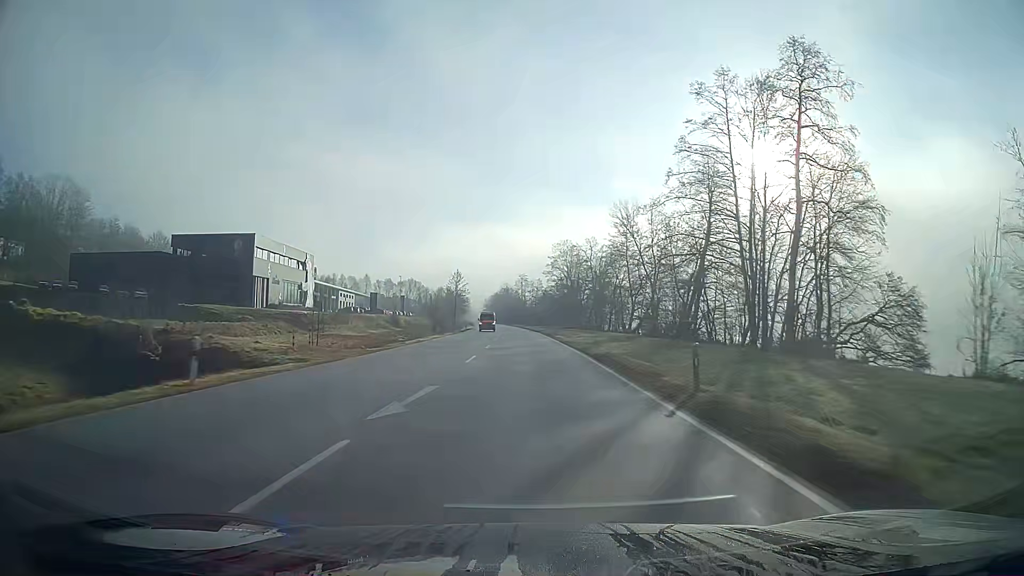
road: primary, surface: asphalt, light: Day
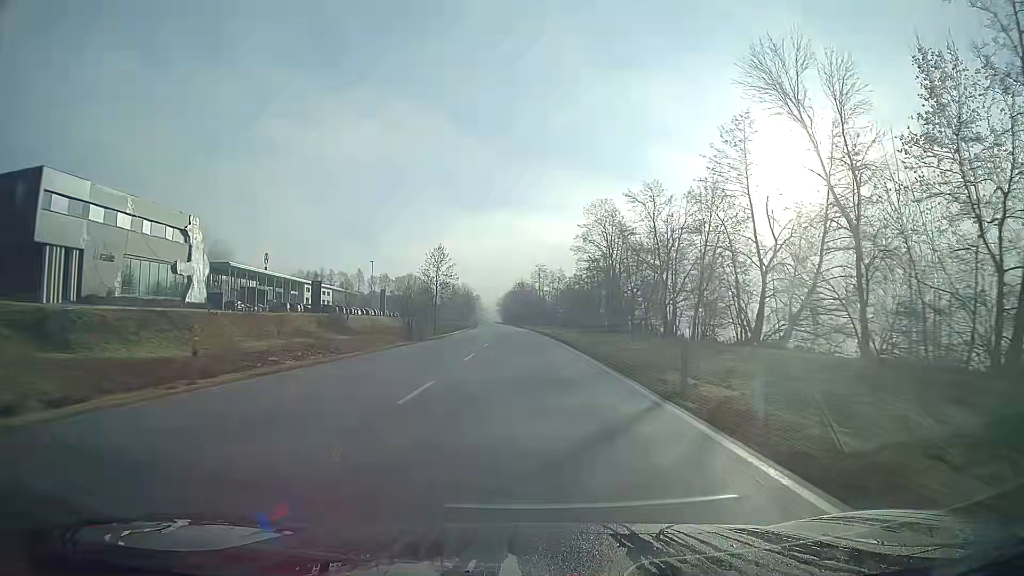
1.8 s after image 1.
(-0.8, +47.3) m; -2°
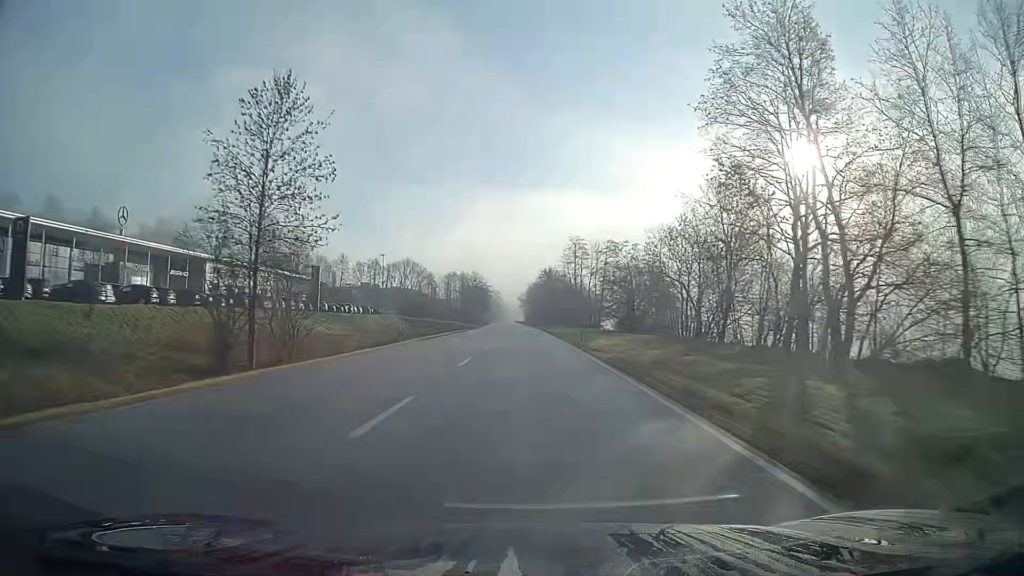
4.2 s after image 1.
(-1.3, +63.2) m; -2°
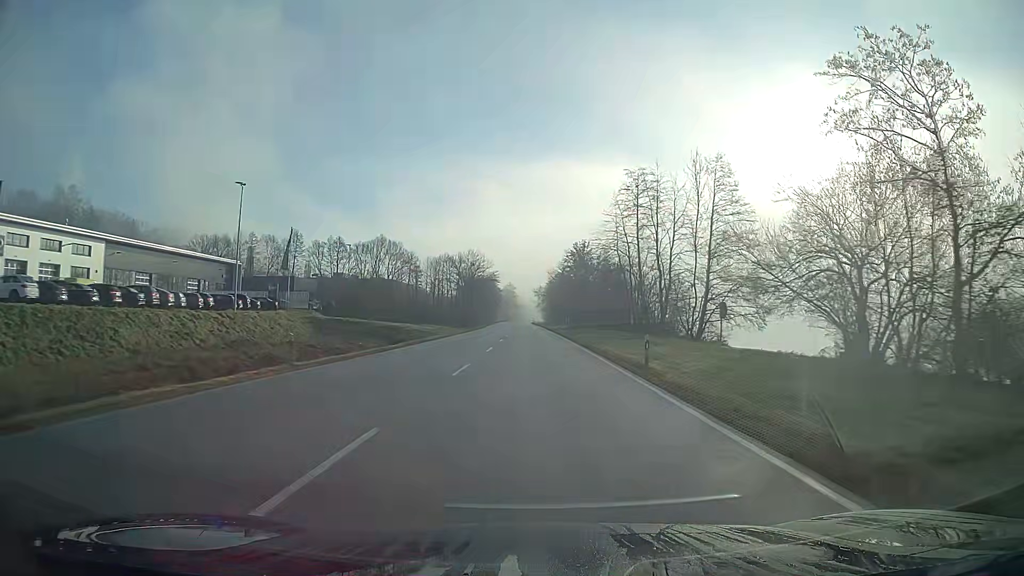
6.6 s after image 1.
(-0.9, +63.2) m; -1°
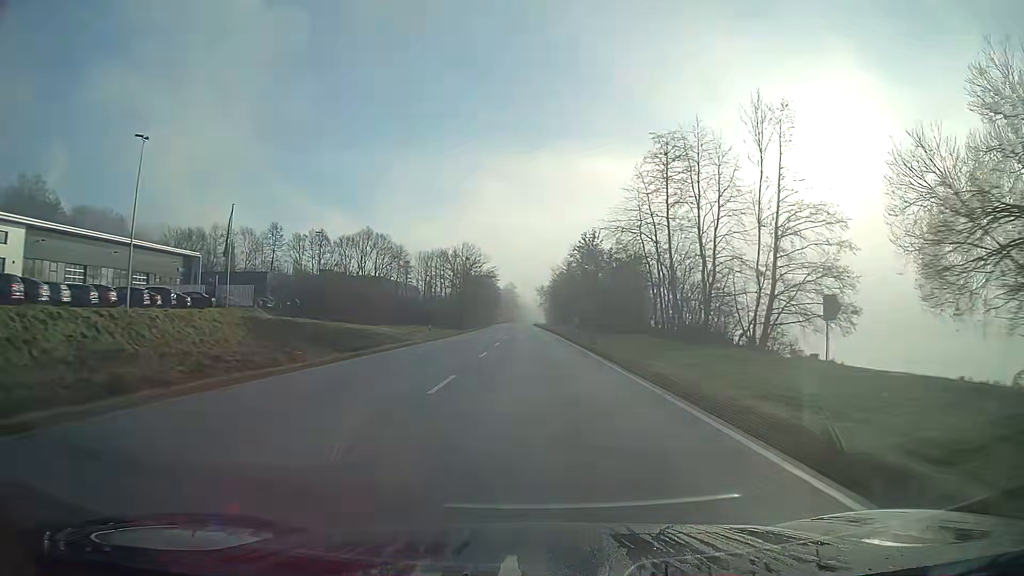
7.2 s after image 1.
(0.0, +15.8) m; 0°
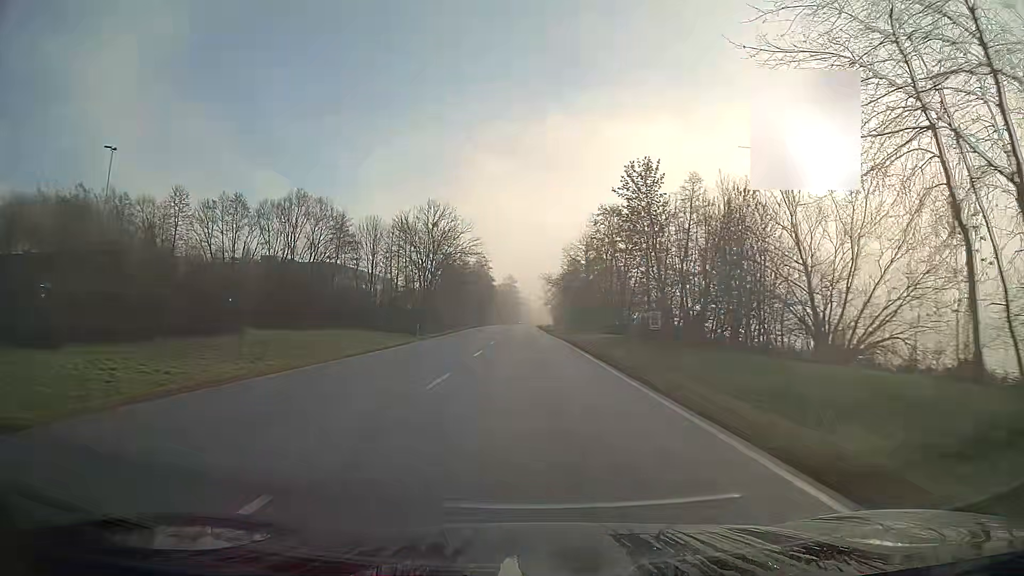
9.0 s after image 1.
(-0.1, +47.5) m; 0°
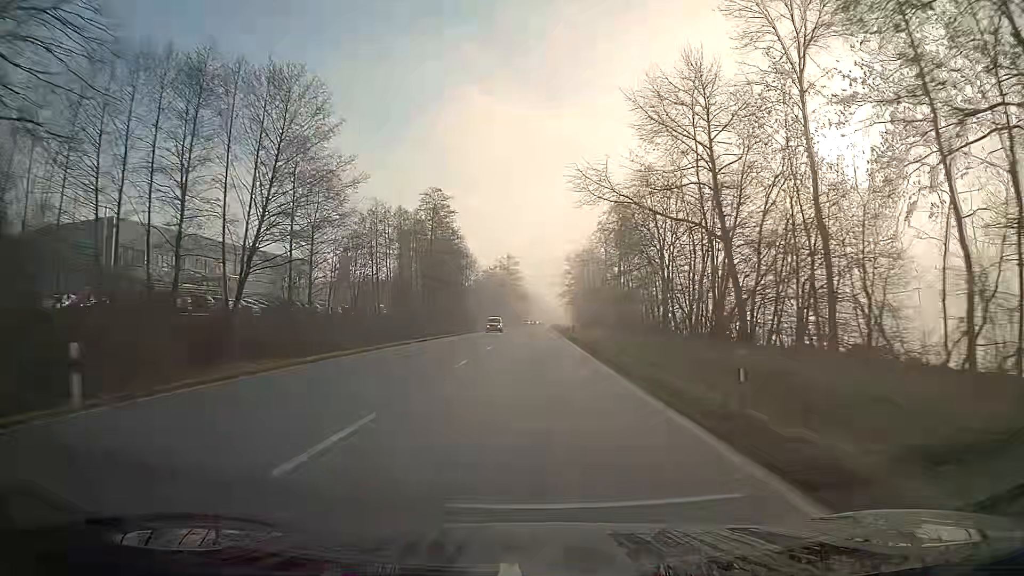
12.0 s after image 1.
(-0.7, +79.1) m; -1°
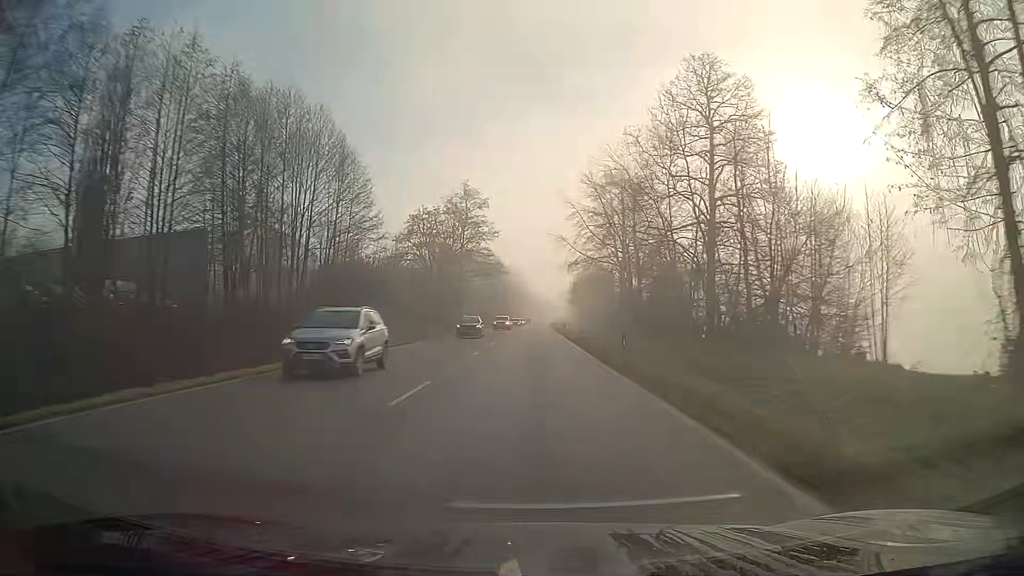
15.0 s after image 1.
(+0.5, +79.1) m; +1°
(0, +10) (0, +20) (0, +30) (0, +40) (0, +50) (0, +60) (0, +70) (0, +80) (0, +90) (0, +100) m
